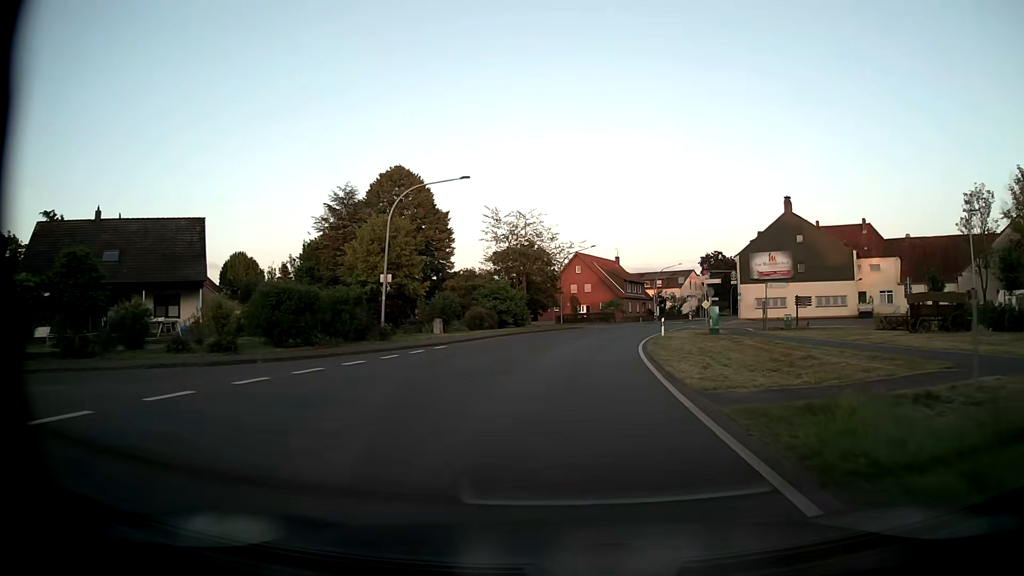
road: tertiary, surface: asphalt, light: Day
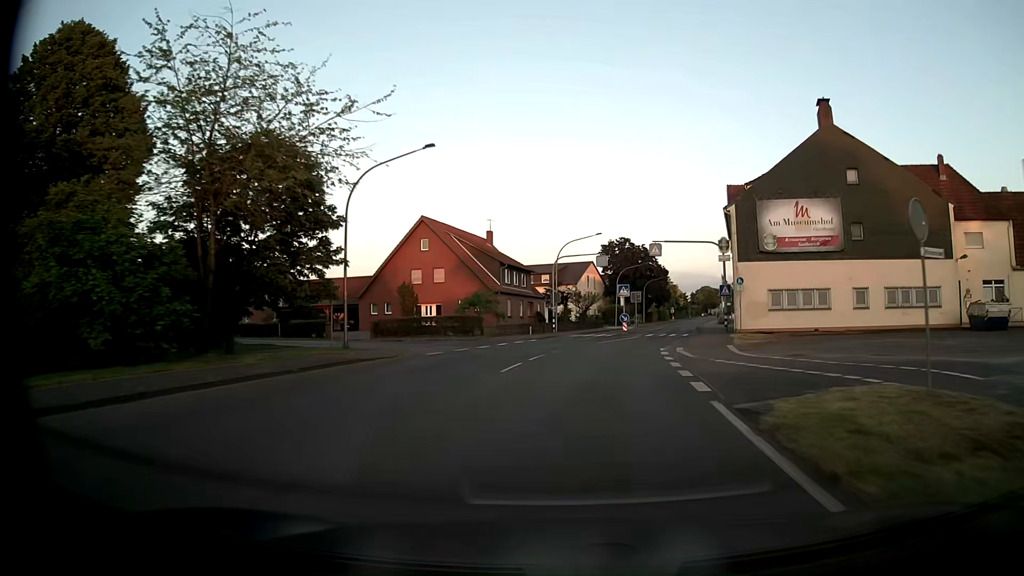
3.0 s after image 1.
(+3.2, +39.4) m; +11°
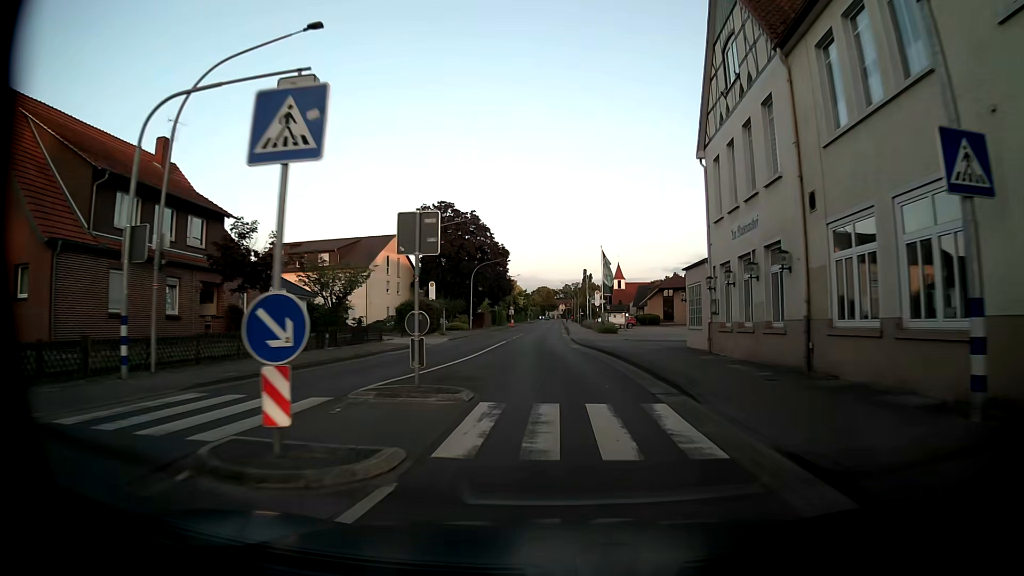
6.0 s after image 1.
(+5.0, +39.1) m; +14°
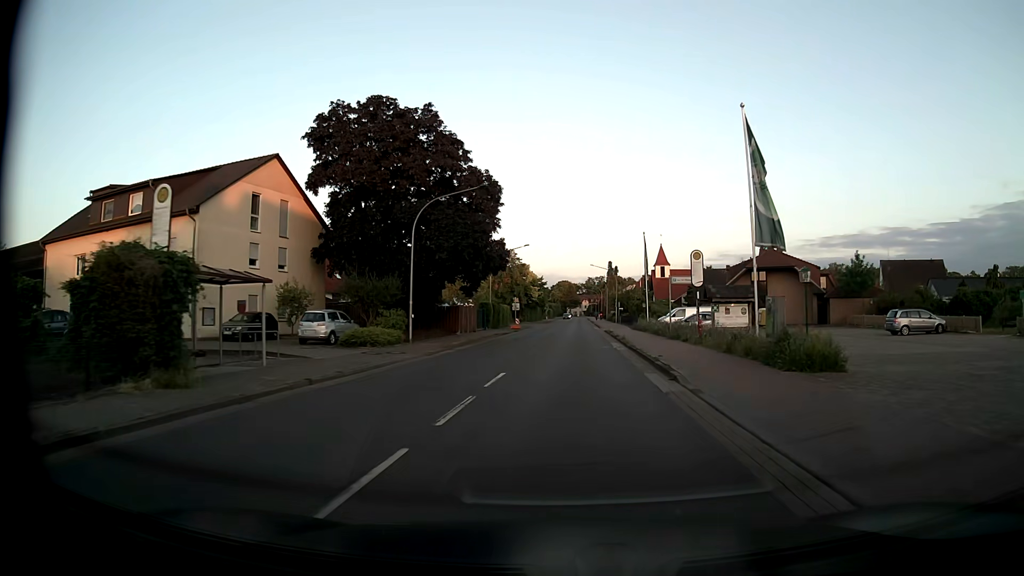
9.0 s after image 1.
(-0.9, +39.6) m; -1°
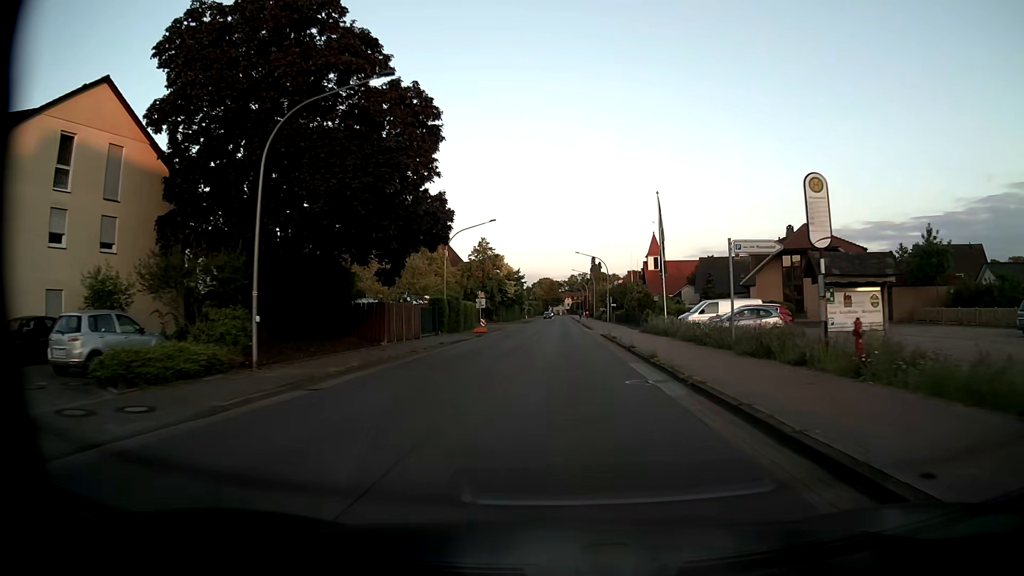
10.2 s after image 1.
(+0.2, +15.9) m; +1°
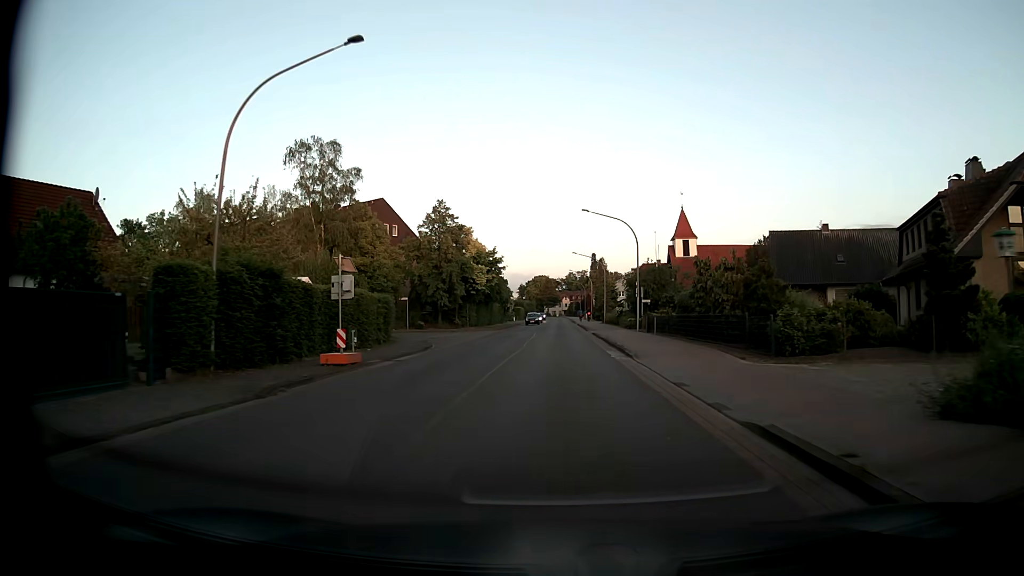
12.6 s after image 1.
(+0.3, +31.9) m; 0°
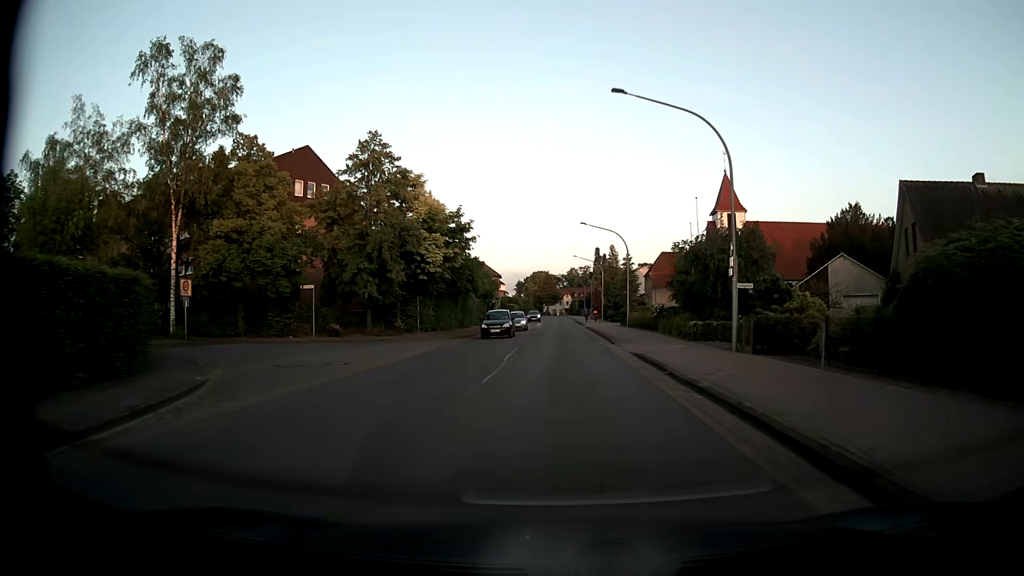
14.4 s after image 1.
(-0.1, +23.9) m; 0°
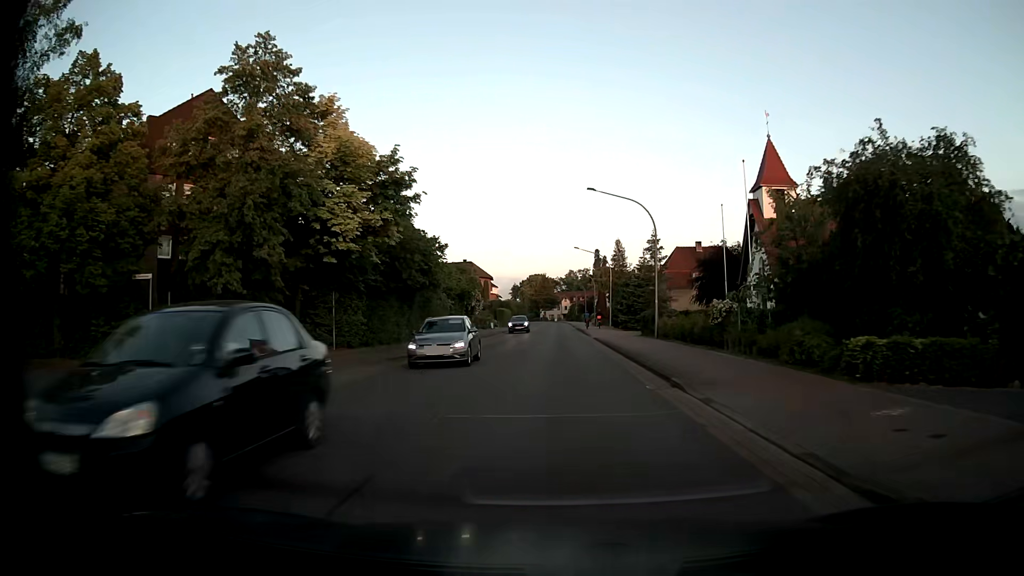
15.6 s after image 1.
(0.0, +15.9) m; 0°
(0, +10) (0, +20) (0, +30) (0, +40) (0, +50) (0, +60) (0, +70) (0, +80) (0, +90) (0, +100) m
